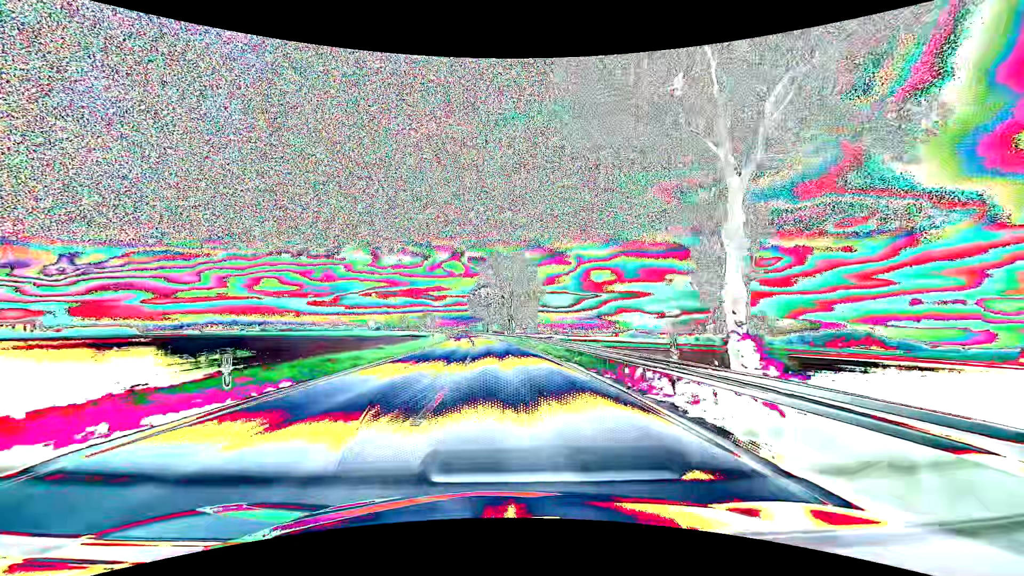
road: primary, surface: asphalt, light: Day
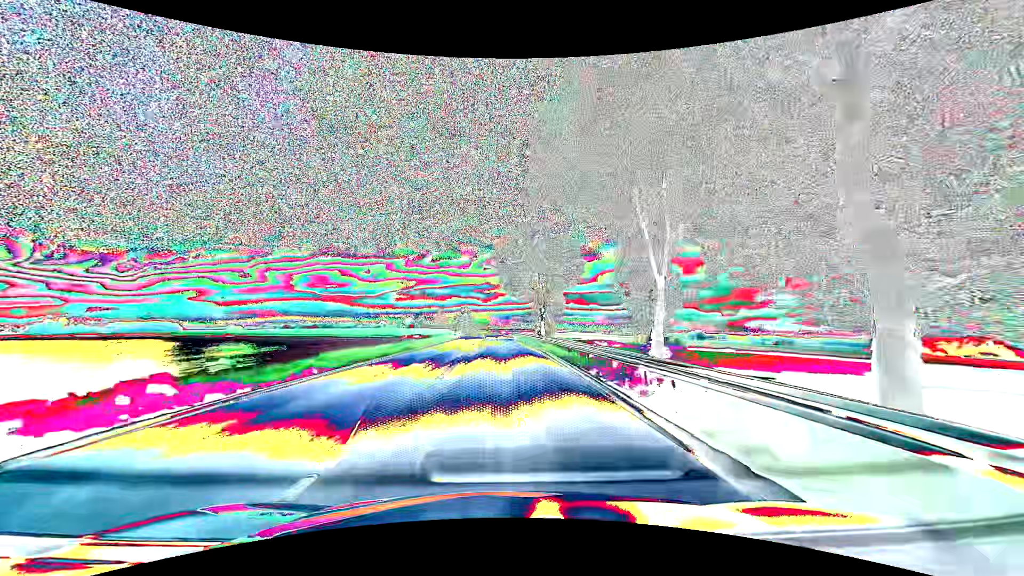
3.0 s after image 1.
(-4.4, +78.8) m; -6°
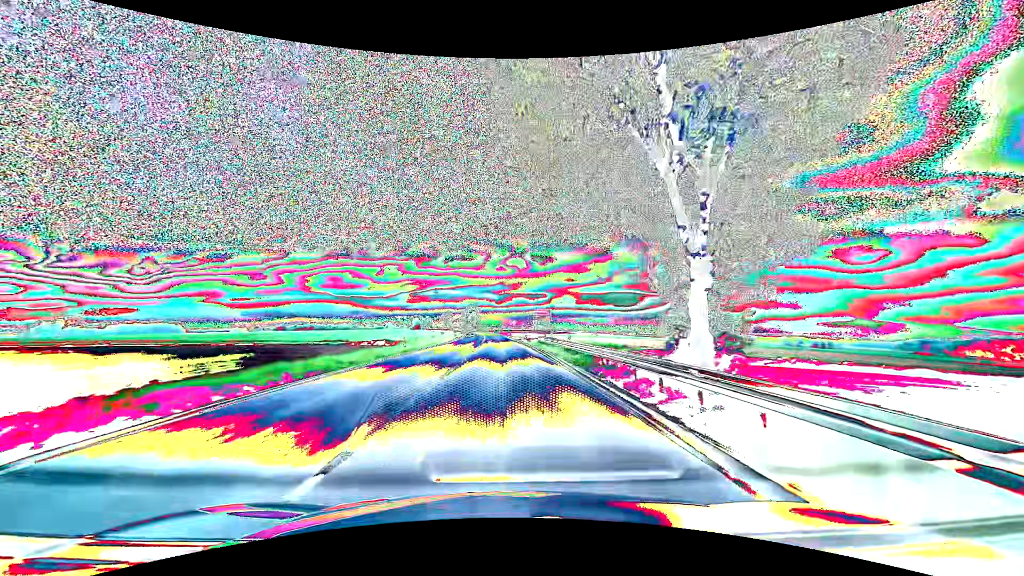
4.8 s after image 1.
(-0.7, +47.5) m; -2°
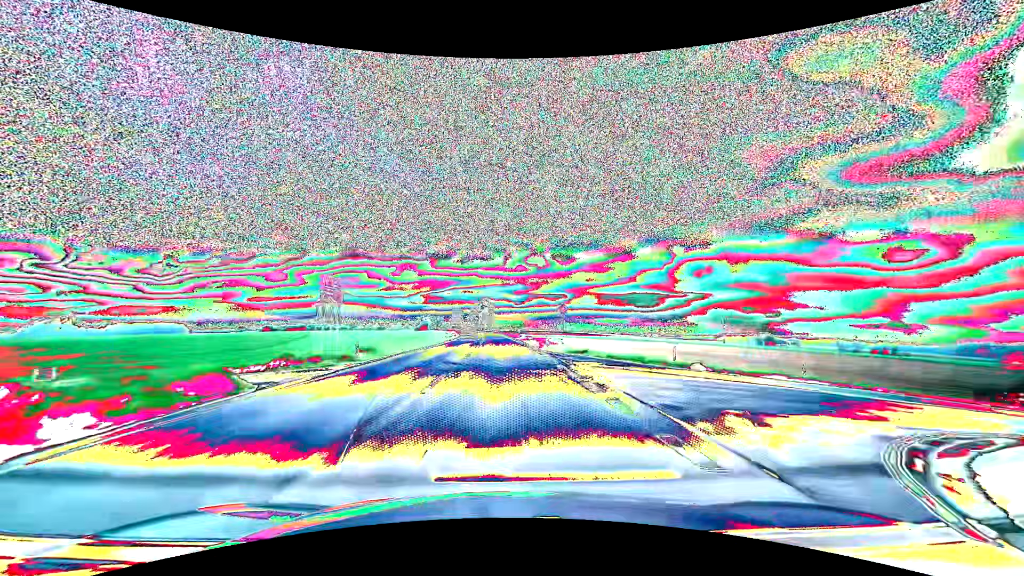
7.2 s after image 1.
(-1.0, +63.3) m; -2°
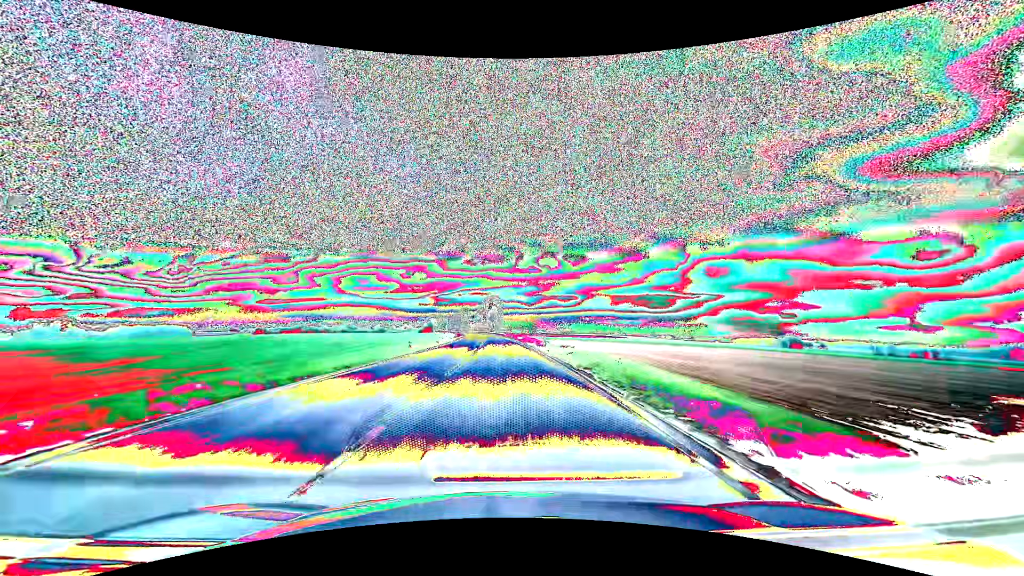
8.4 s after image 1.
(-0.4, +31.7) m; -1°
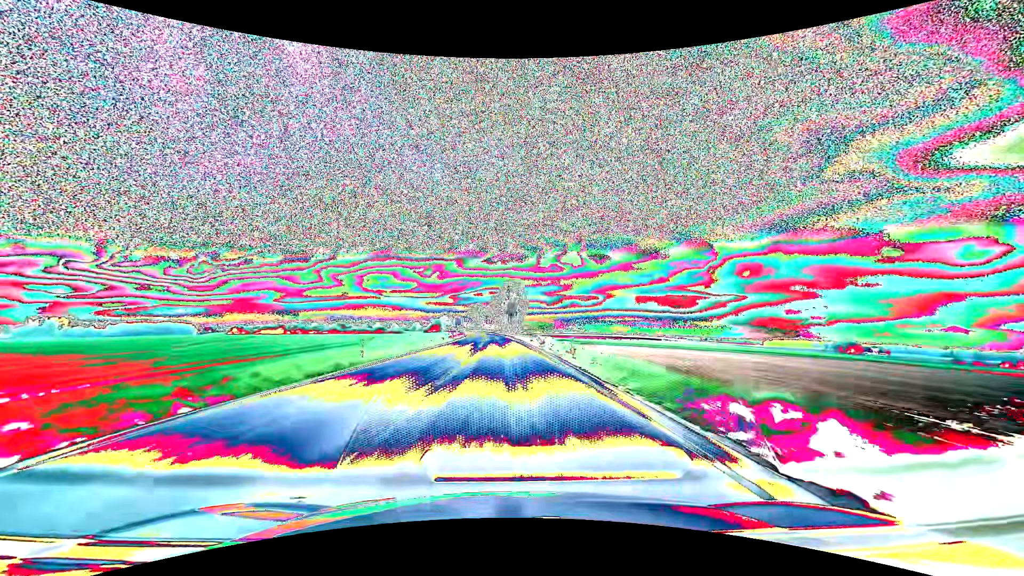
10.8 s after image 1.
(-1.3, +63.3) m; -2°
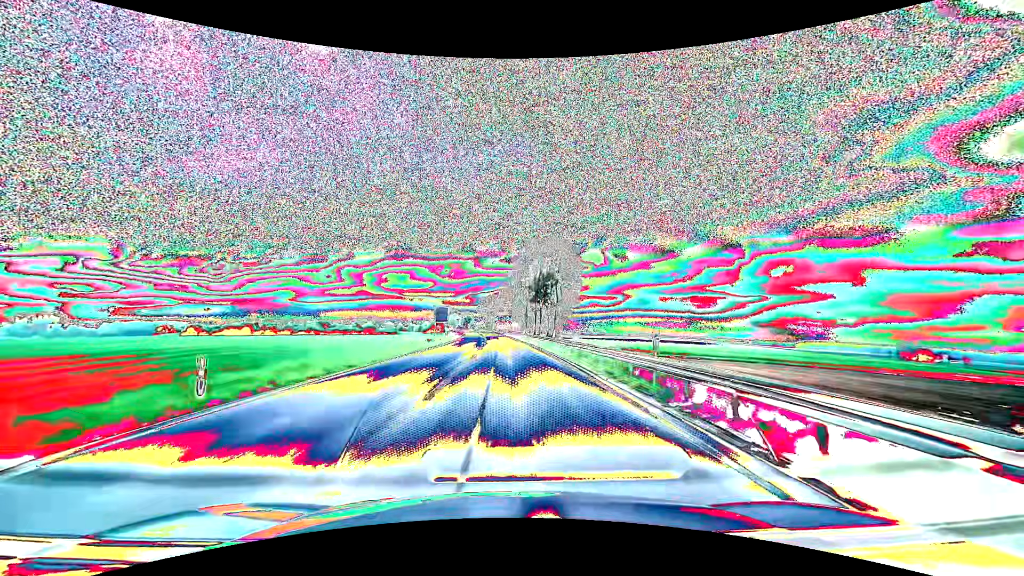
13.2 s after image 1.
(-1.3, +63.2) m; -2°
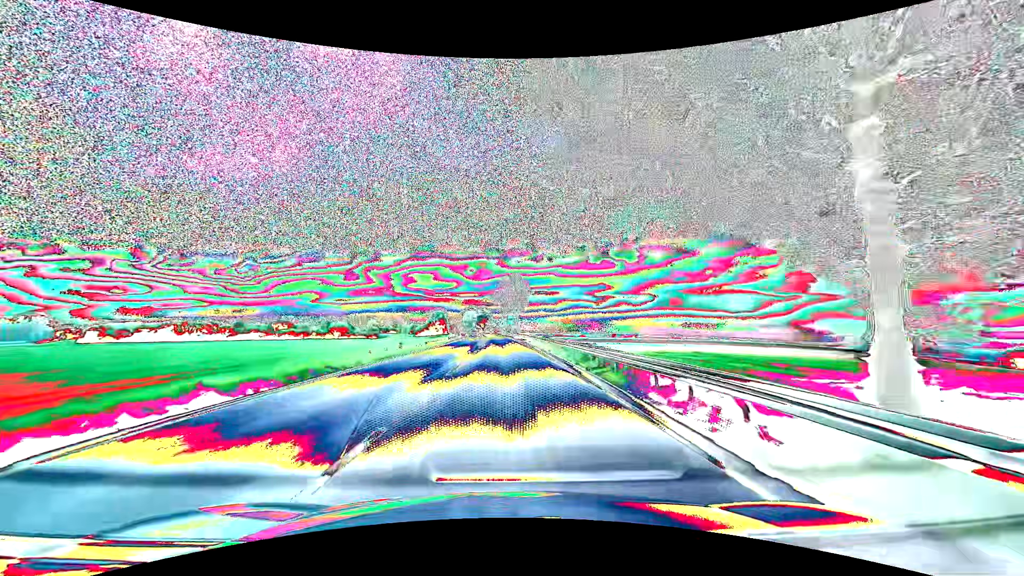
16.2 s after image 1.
(-1.8, +78.9) m; -3°
(0, +10) (0, +20) (-1, +30) (-1, +40) (-1, +50) (-2, +60) (-2, +70) (-2, +80) (-3, +90) (-4, +100) m
